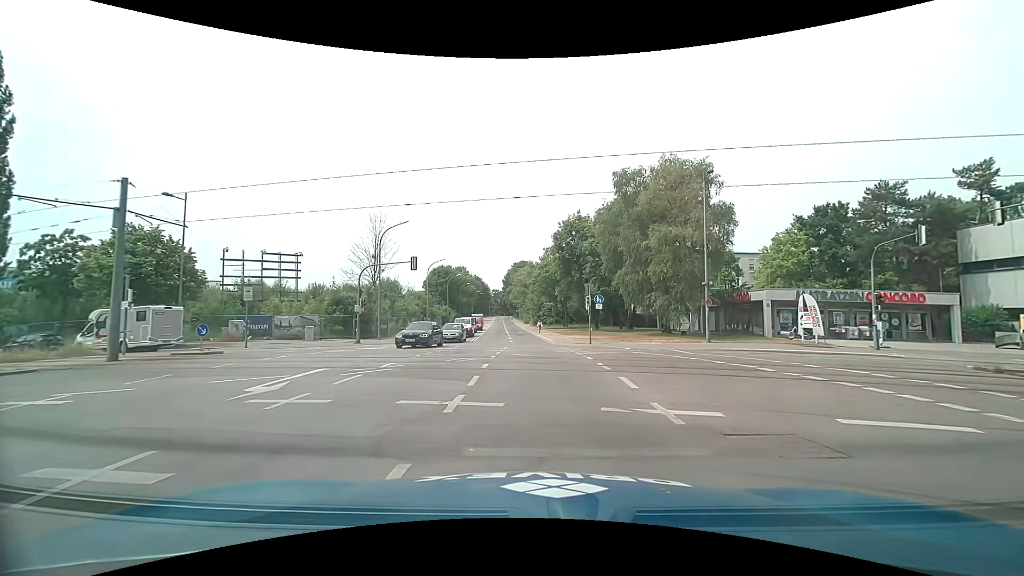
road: secondary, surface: asphalt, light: Day
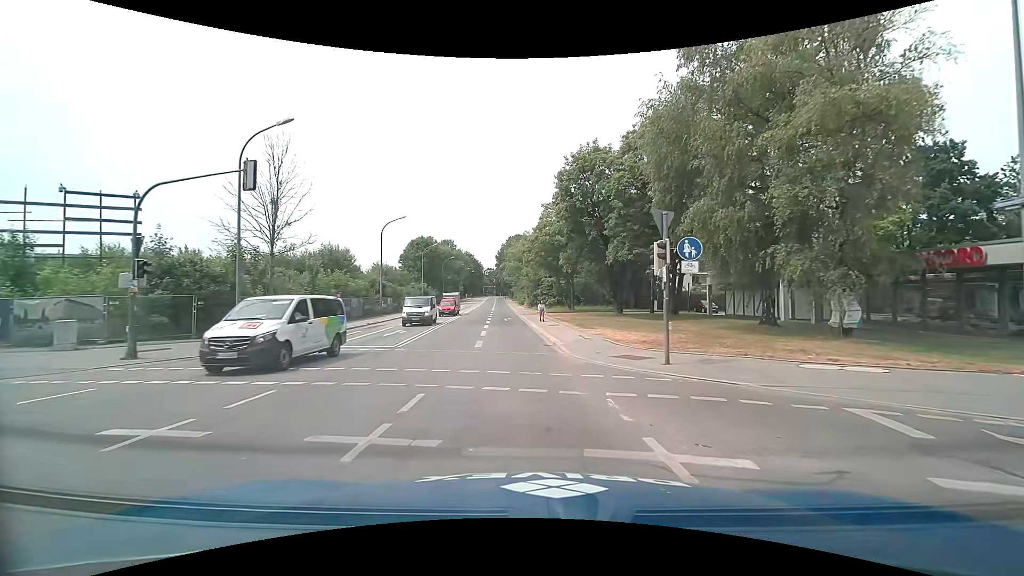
(-0.1, +20.5) m; -1°
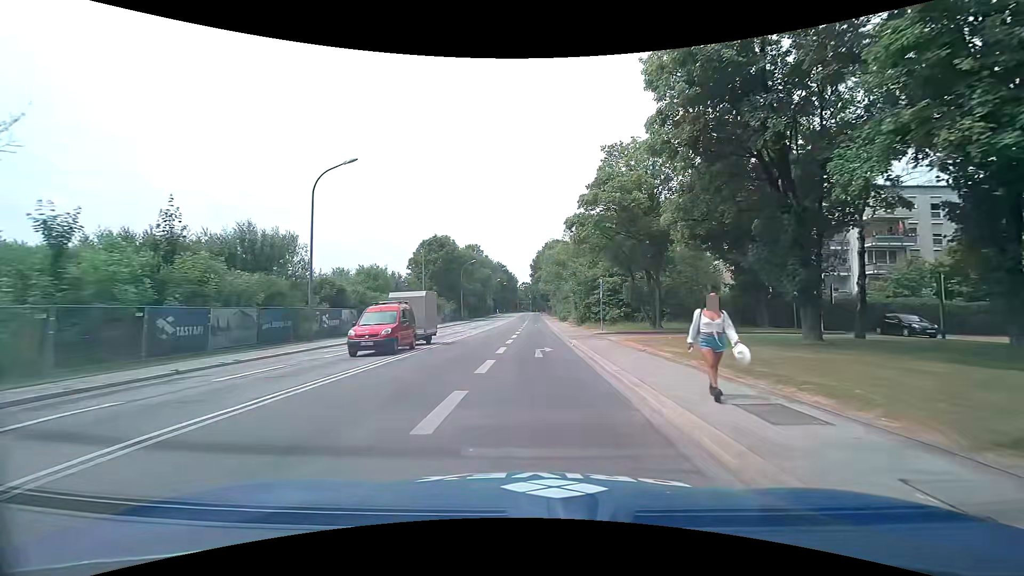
(-1.1, +25.0) m; -4°
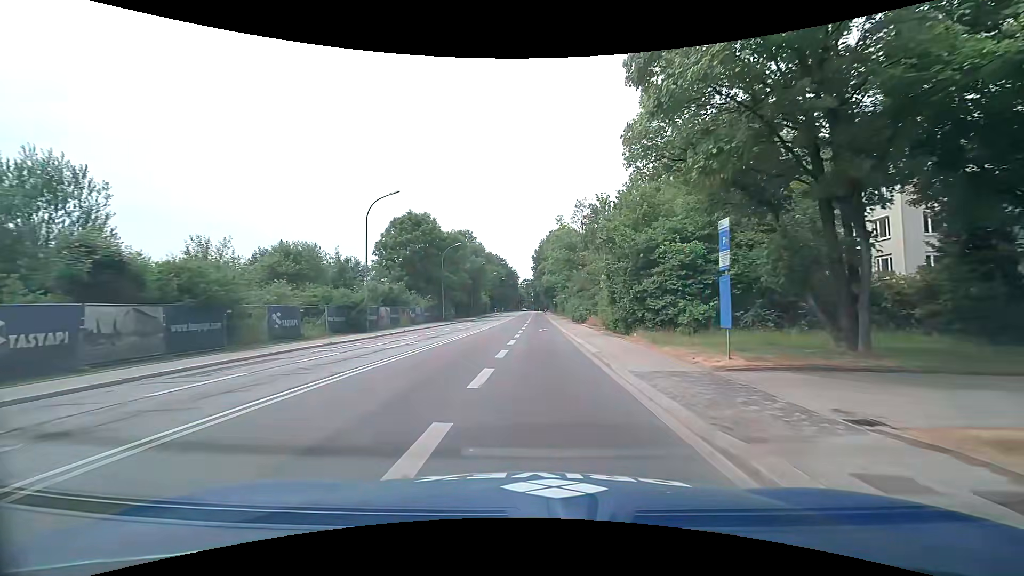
(-0.1, +20.6) m; -1°
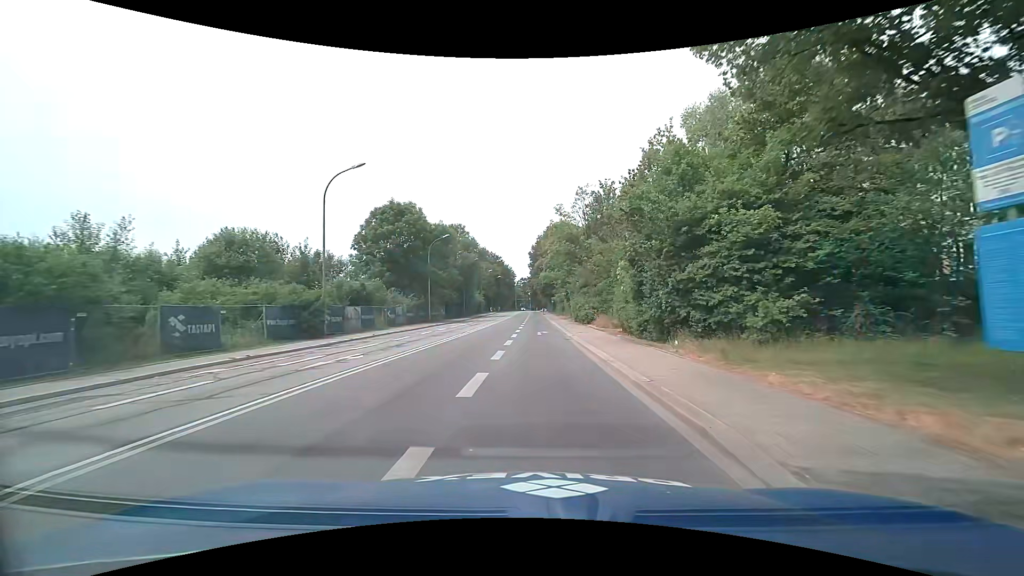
(0.0, +7.1) m; 0°
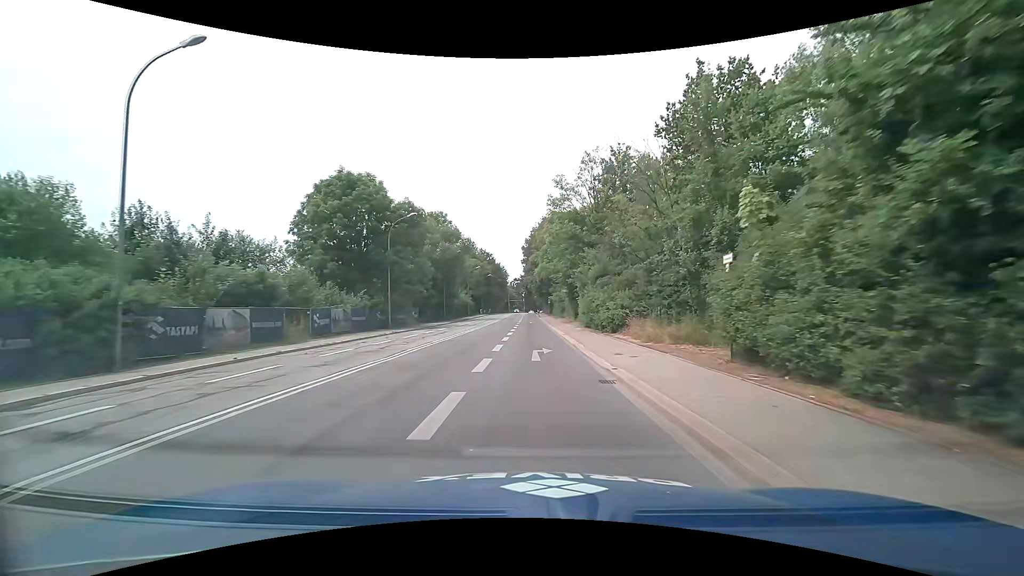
(+0.1, +14.7) m; +1°
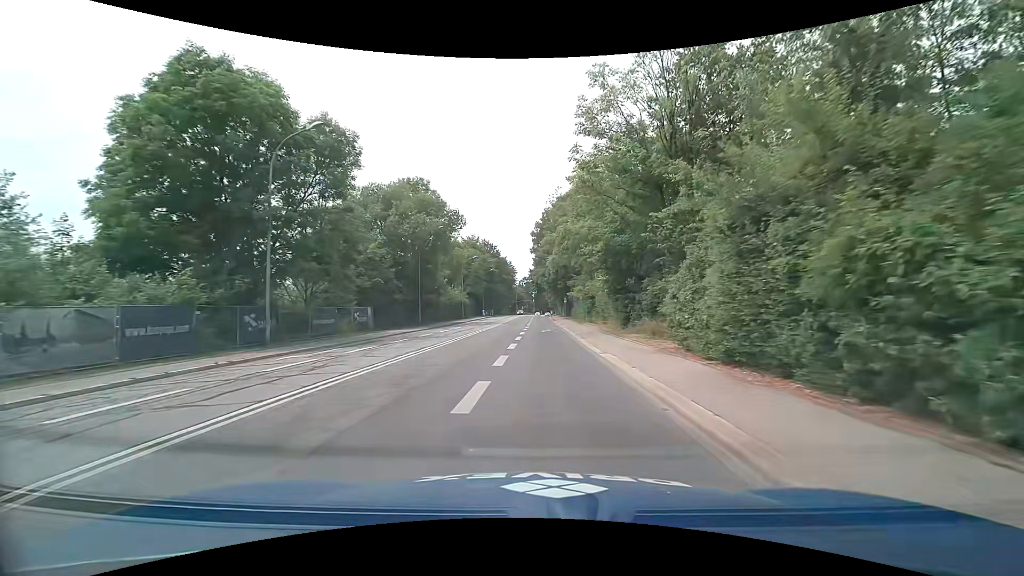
(-0.3, +22.8) m; -2°
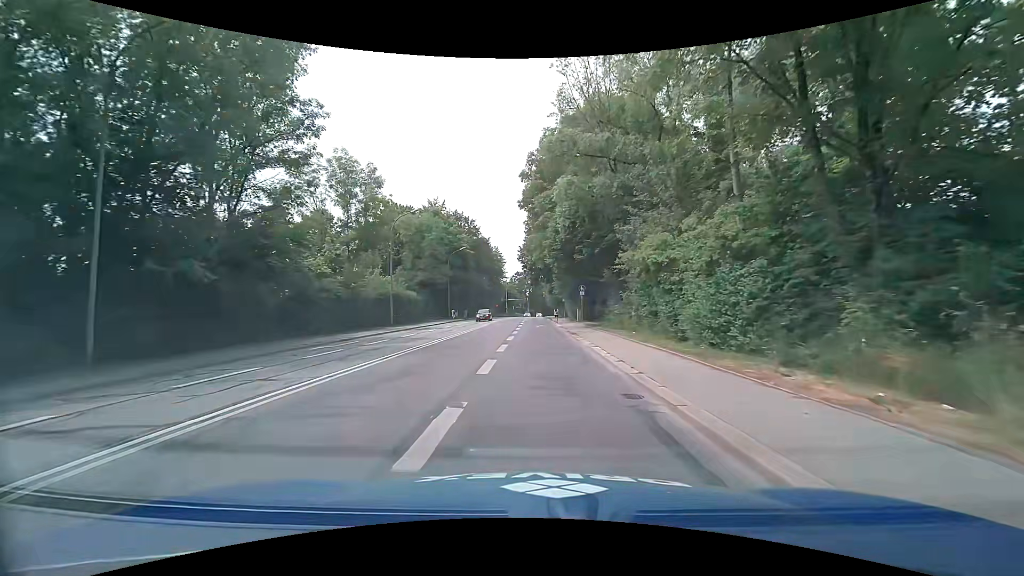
(+0.6, +38.7) m; +1°
(0, +10) (0, +20) (0, +30) (0, +40) (0, +50) (0, +60) (0, +70) (0, +80) (0, +90) (0, +100) m
